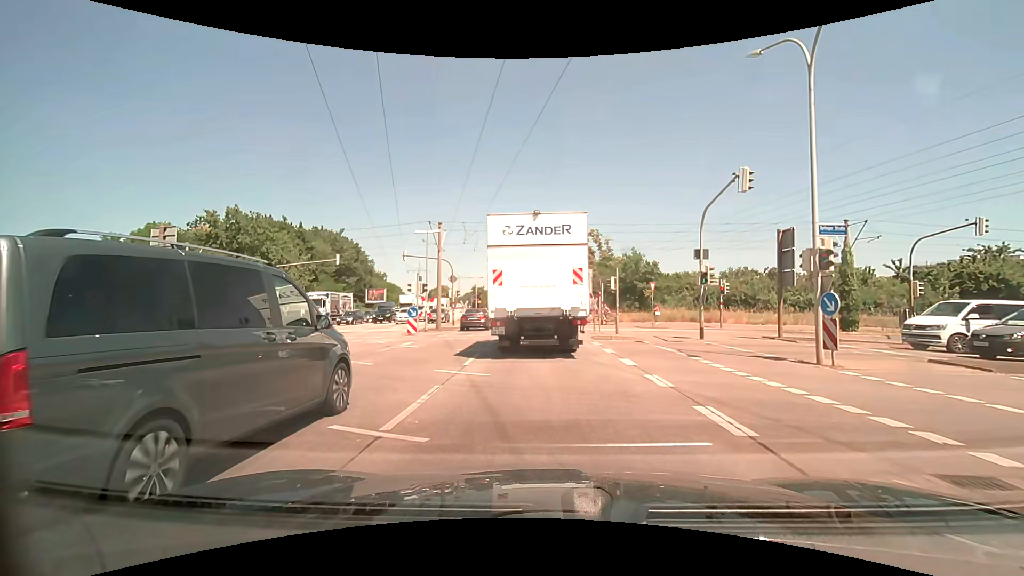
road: primary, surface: asphalt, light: Day
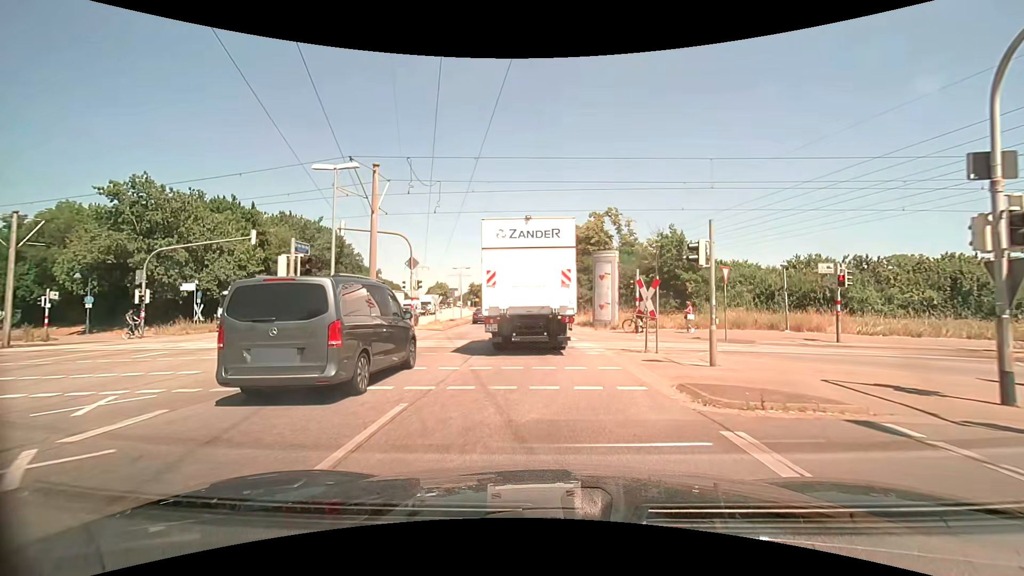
(-0.2, +14.0) m; -1°
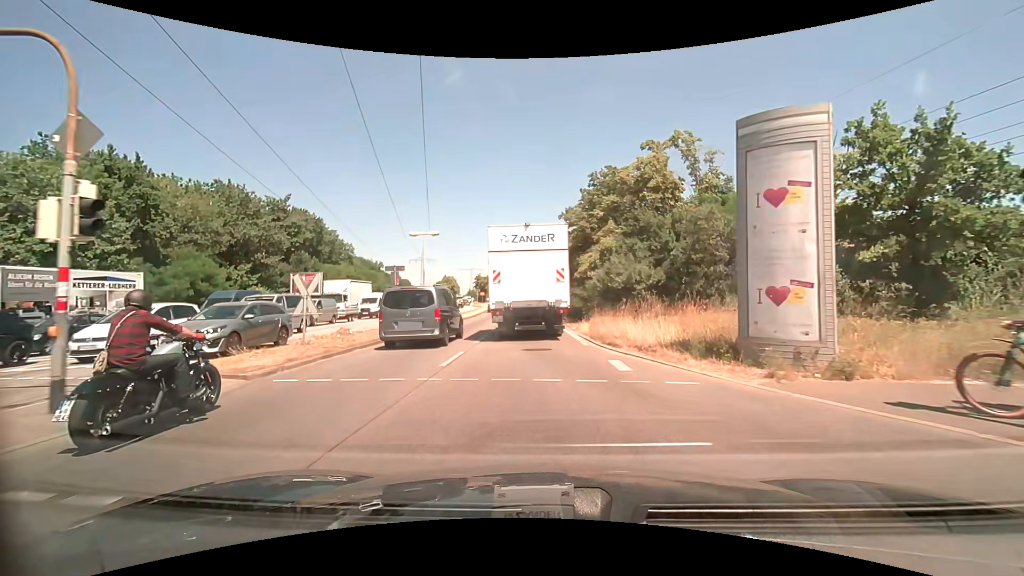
(-0.3, +21.0) m; -1°
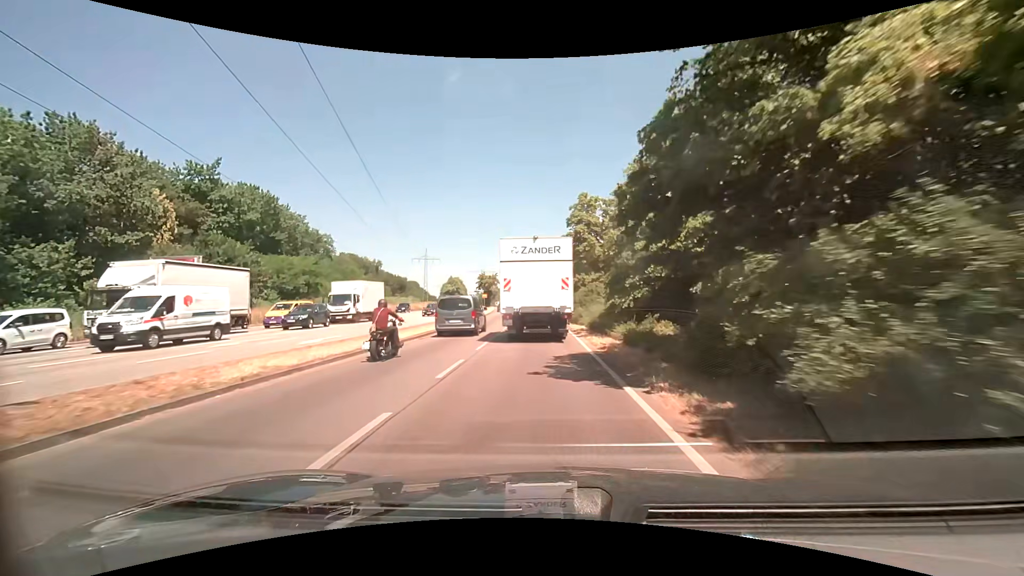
(-0.5, +25.1) m; -2°
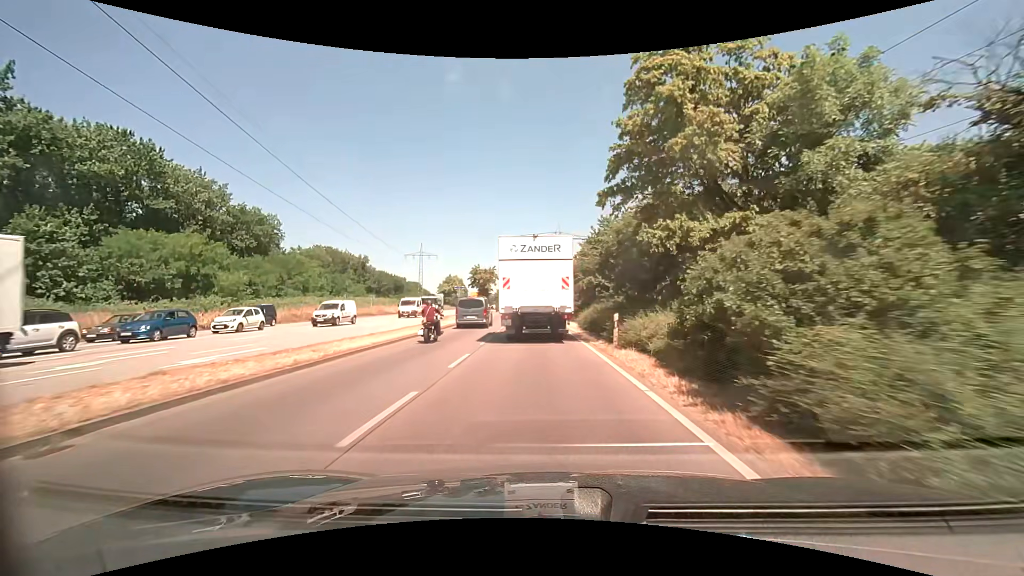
(-0.4, +28.9) m; -1°
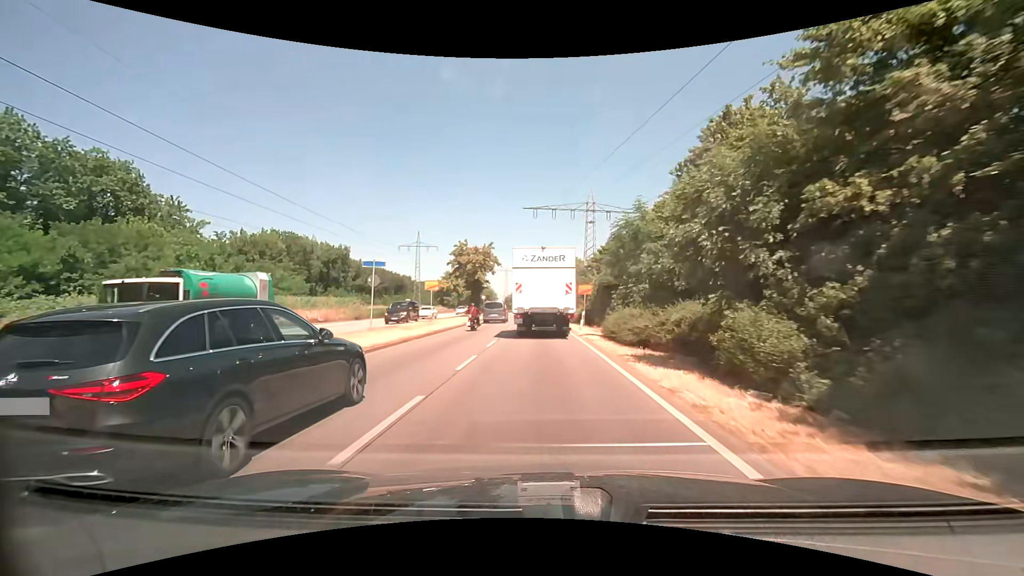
(-0.9, +37.0) m; -2°
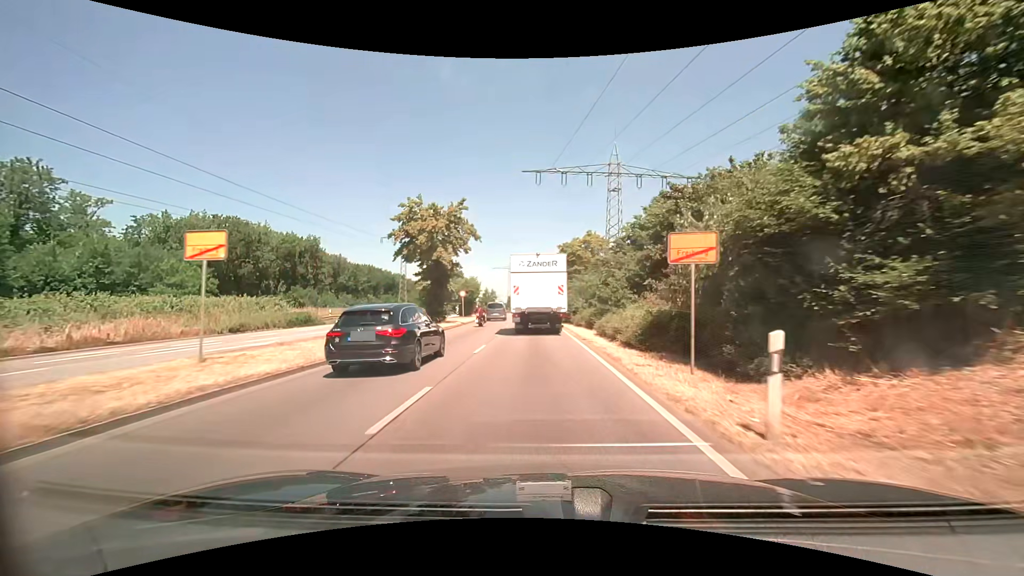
(-0.2, +23.5) m; 0°
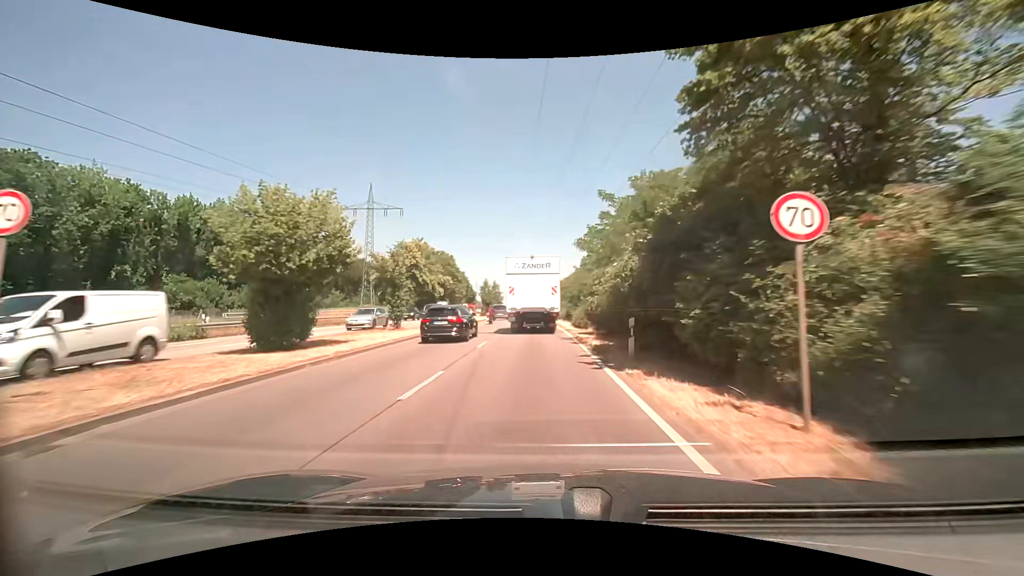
(-1.1, +43.8) m; -3°
(0, +10) (0, +20) (0, +30) (-1, +40) (-1, +50) (-1, +60) (-2, +70) (-2, +80) (-3, +90) (-4, +100) m
